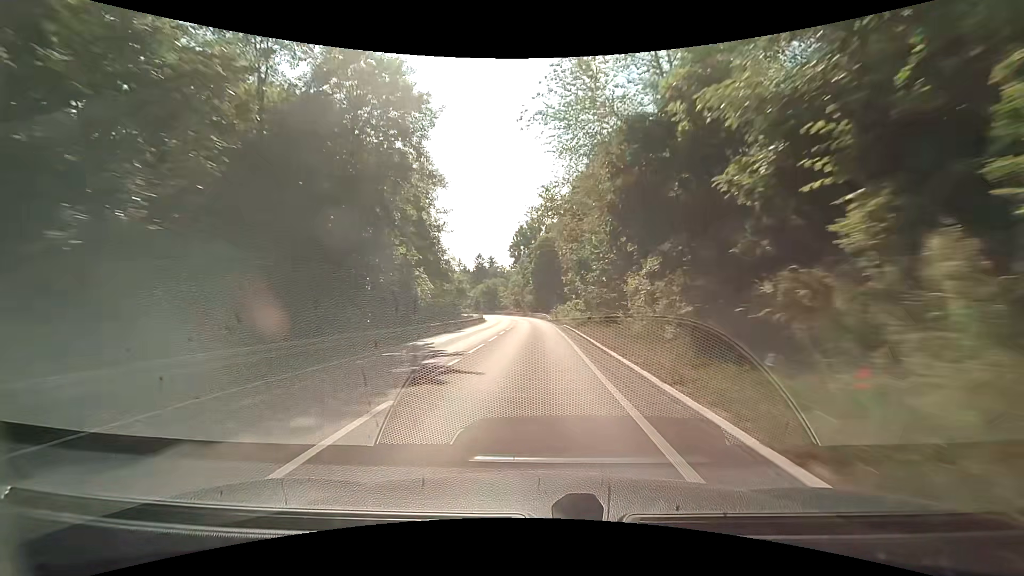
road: secondary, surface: asphalt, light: Day
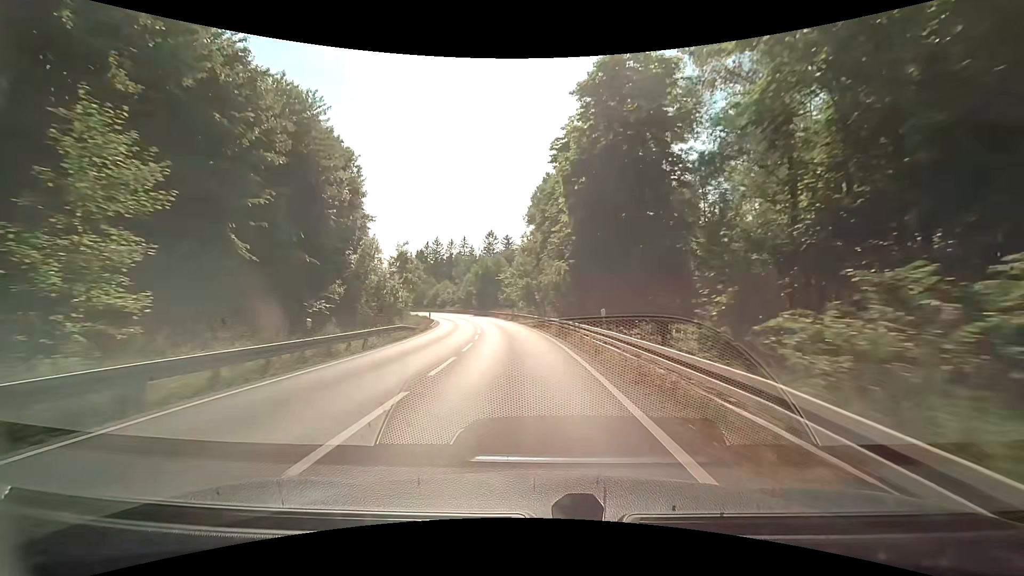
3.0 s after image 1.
(-0.3, +60.0) m; -3°
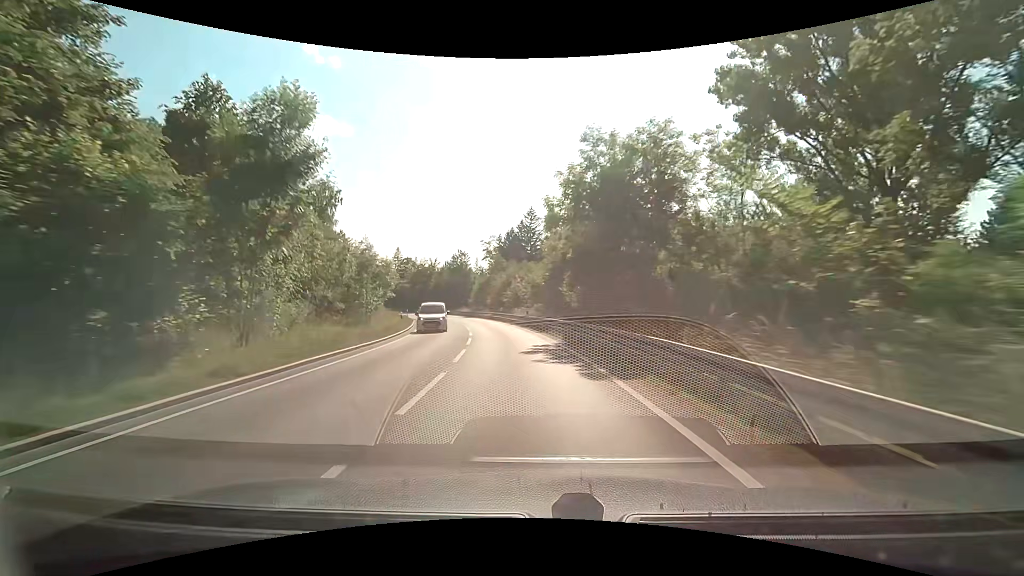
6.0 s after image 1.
(-5.8, +58.9) m; -12°
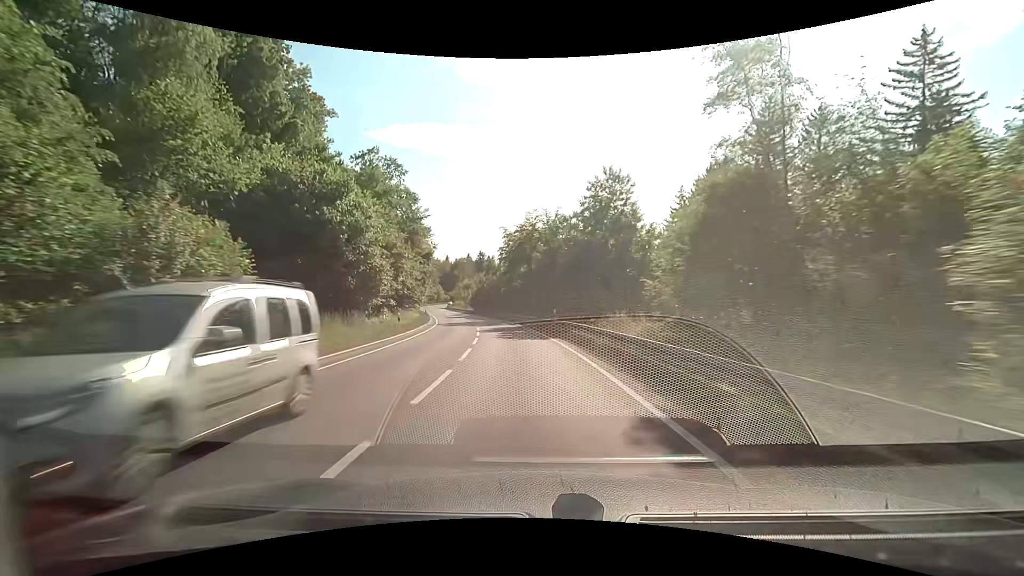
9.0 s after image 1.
(-9.0, +60.1) m; -17°
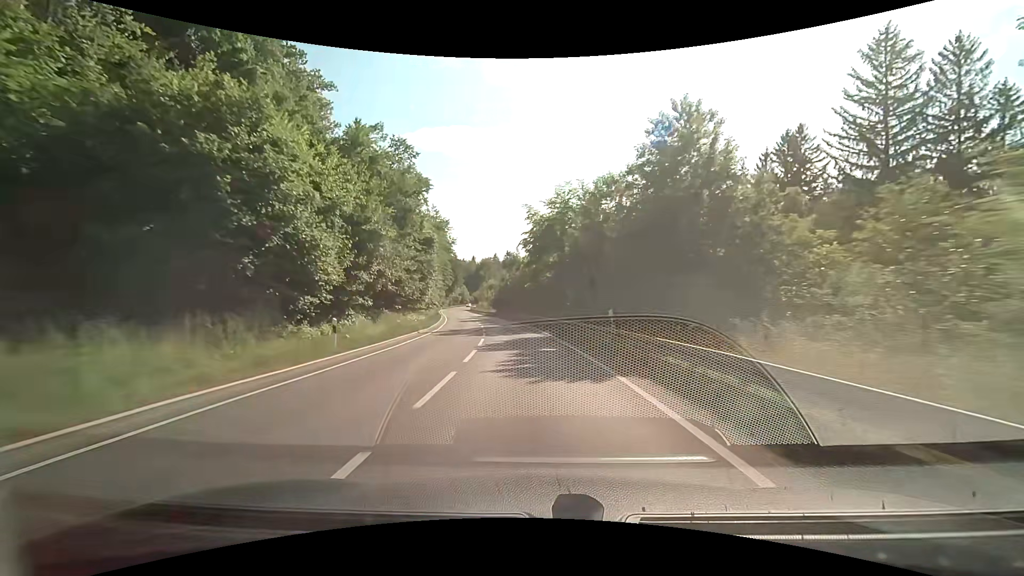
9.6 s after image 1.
(-0.4, +12.7) m; -3°
